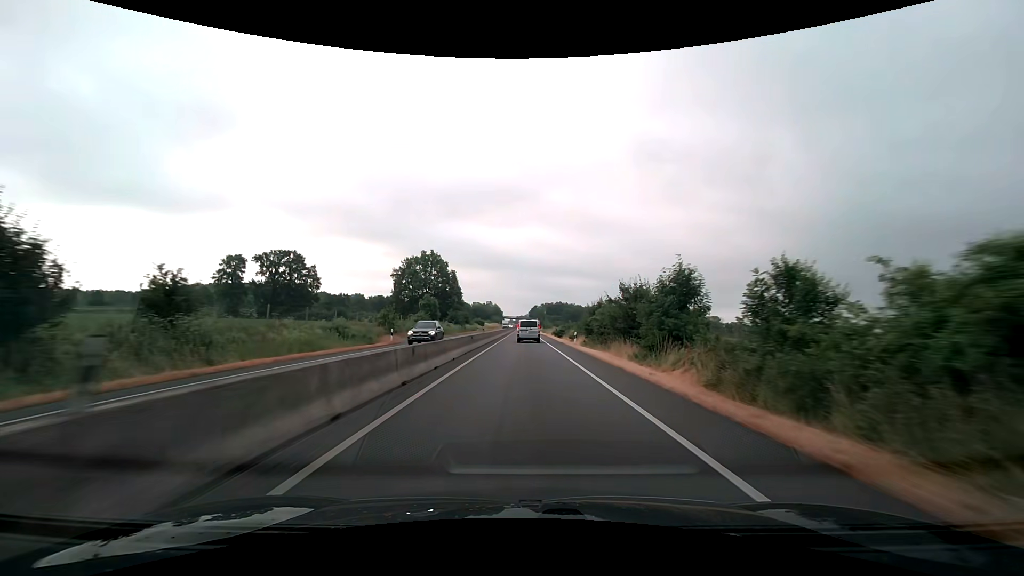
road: trunk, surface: asphalt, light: Day
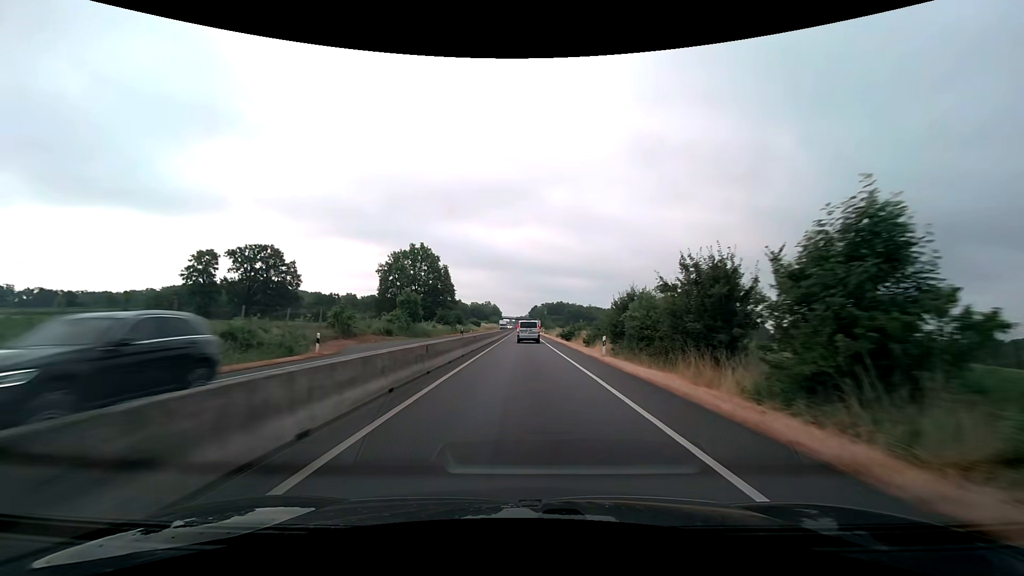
(+0.1, +13.1) m; 0°
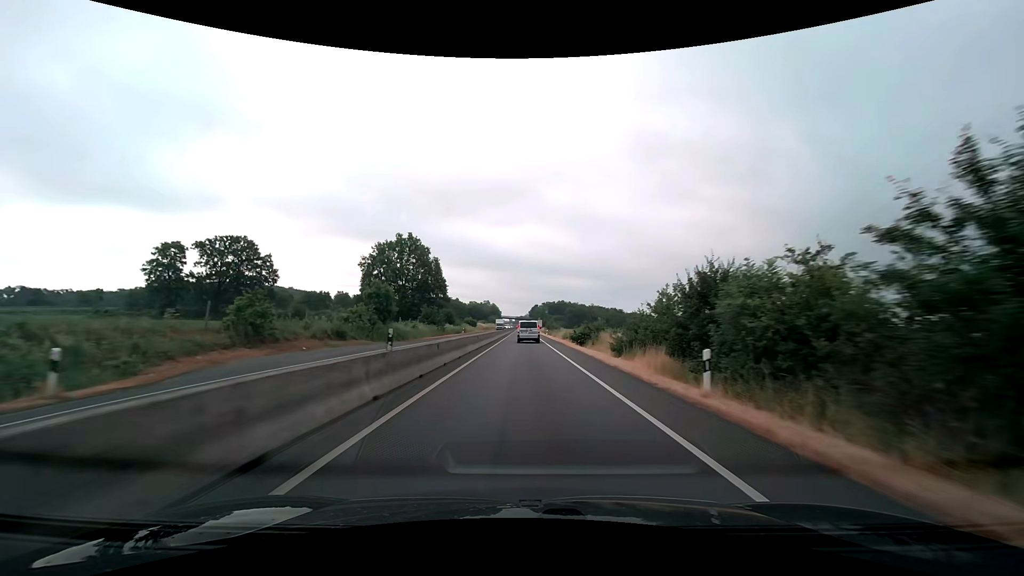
(0.0, +13.1) m; 0°
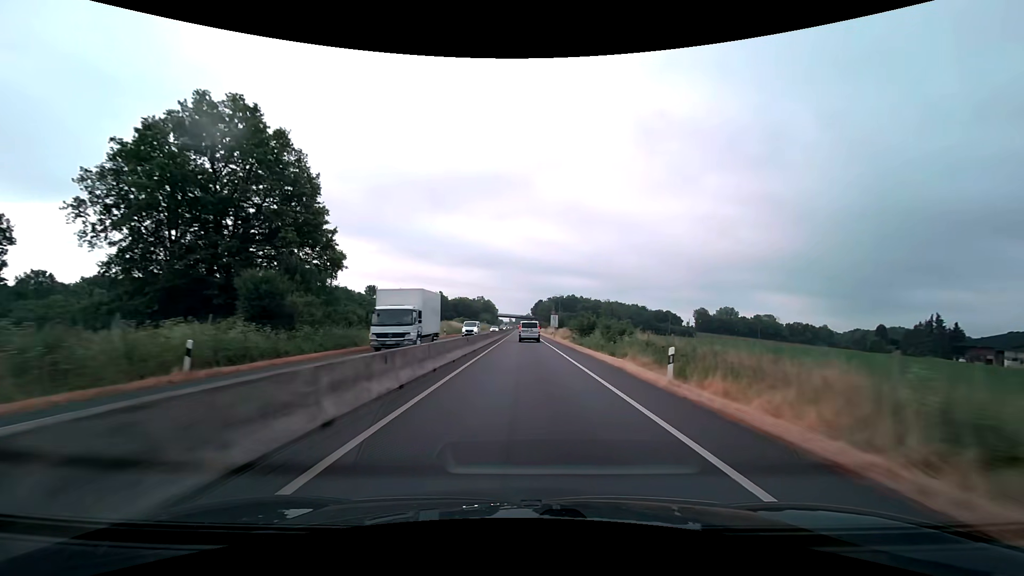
(0.0, +66.9) m; 0°
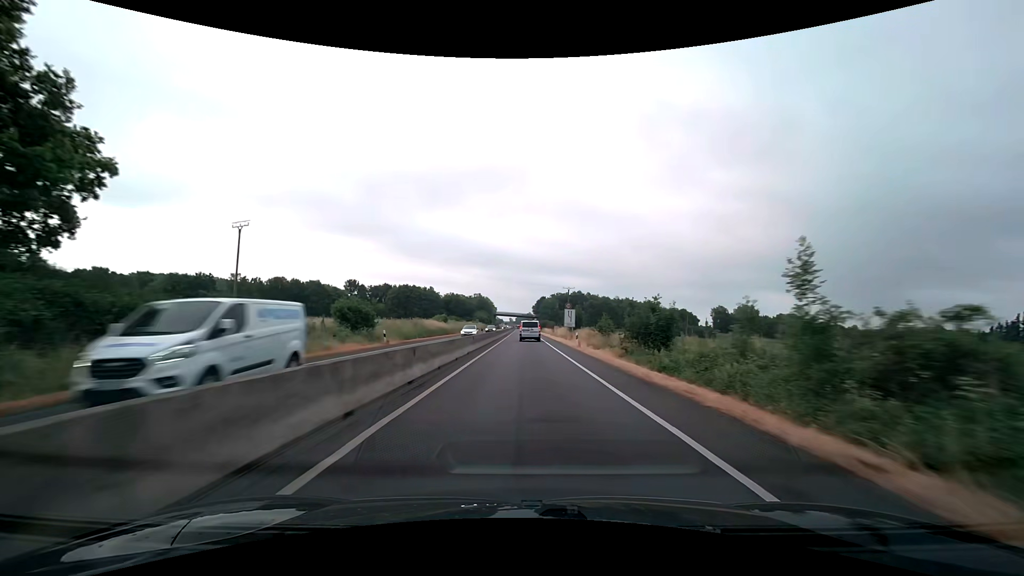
(0.0, +27.5) m; 0°
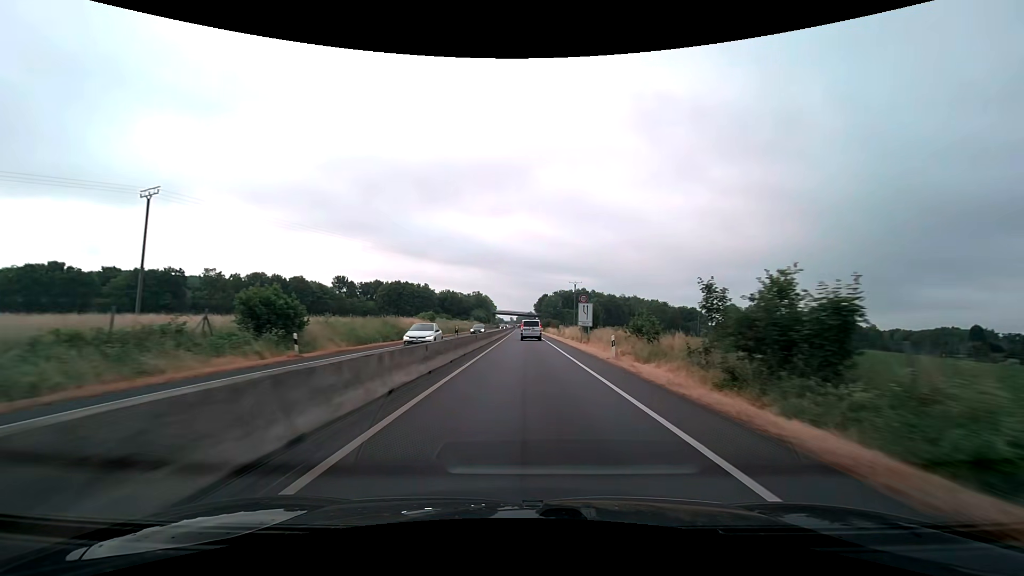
(0.0, +13.9) m; 0°
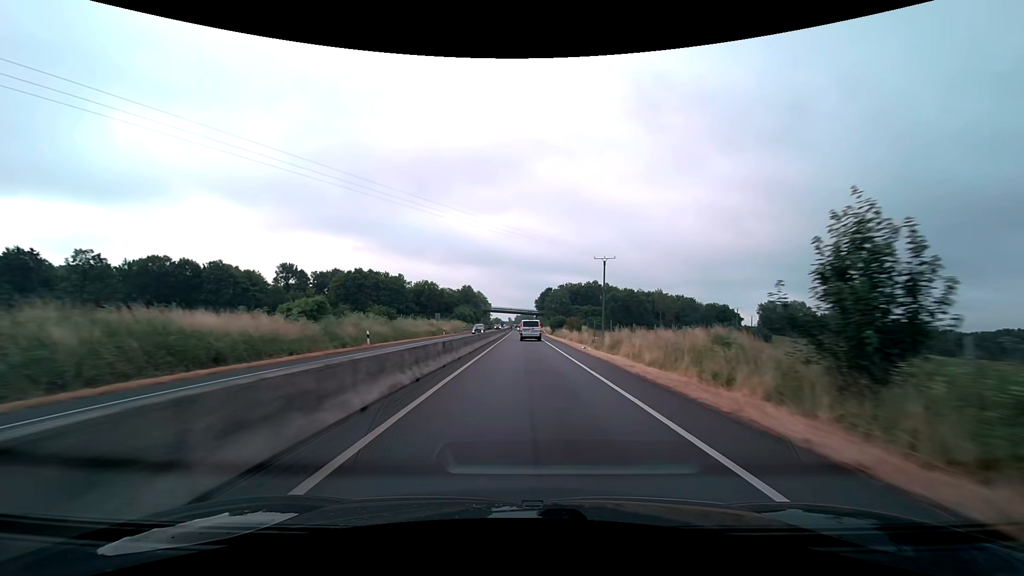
(-0.1, +42.1) m; 0°
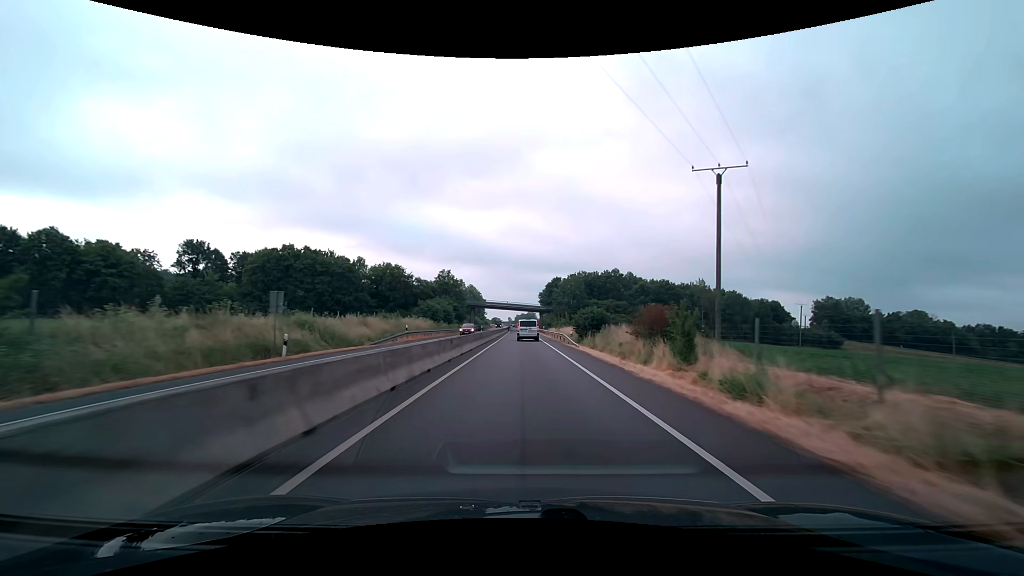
(0.0, +41.9) m; 0°
(0, +10) (0, +20) (0, +30) (0, +40) (0, +50) (0, +60) (0, +70) (0, +80) (0, +90) (-1, +100) m
